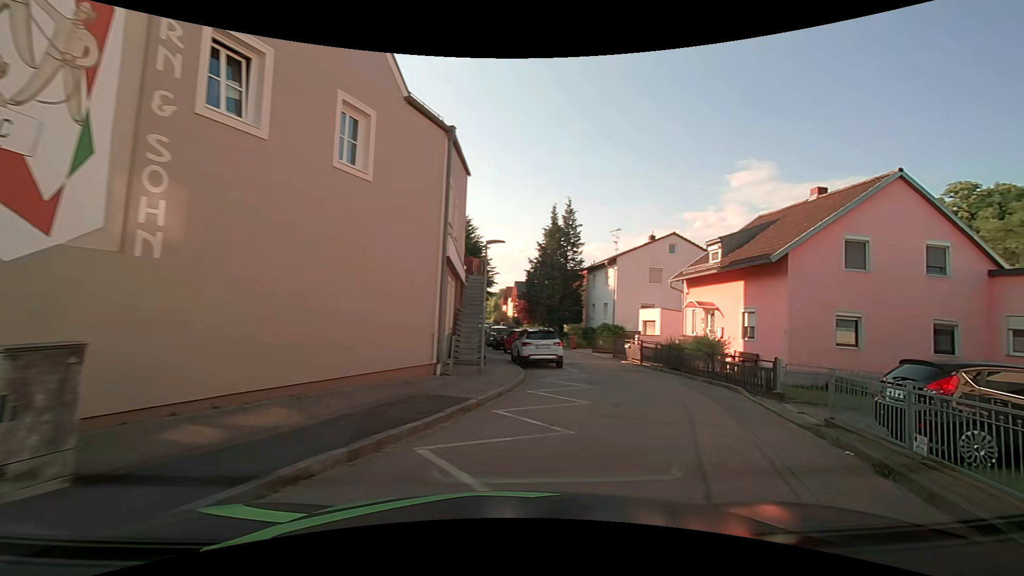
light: Day
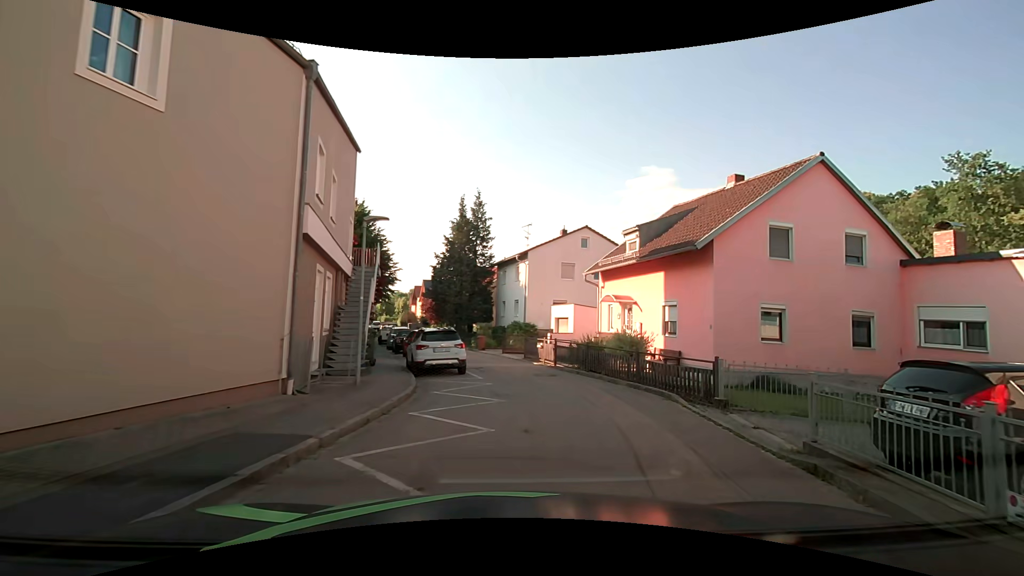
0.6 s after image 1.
(+0.4, +3.1) m; +14°
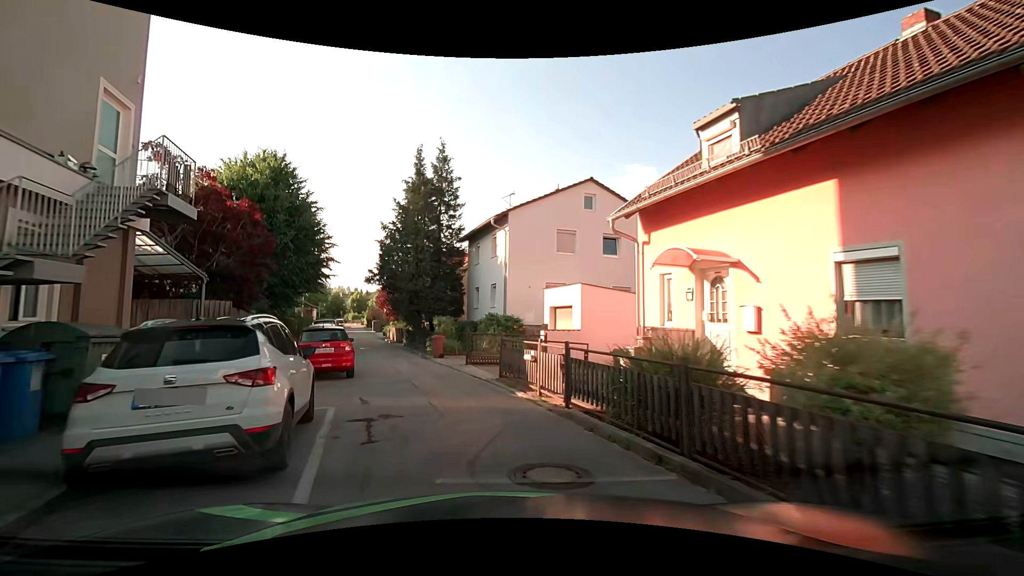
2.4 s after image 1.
(+0.4, +11.6) m; +1°
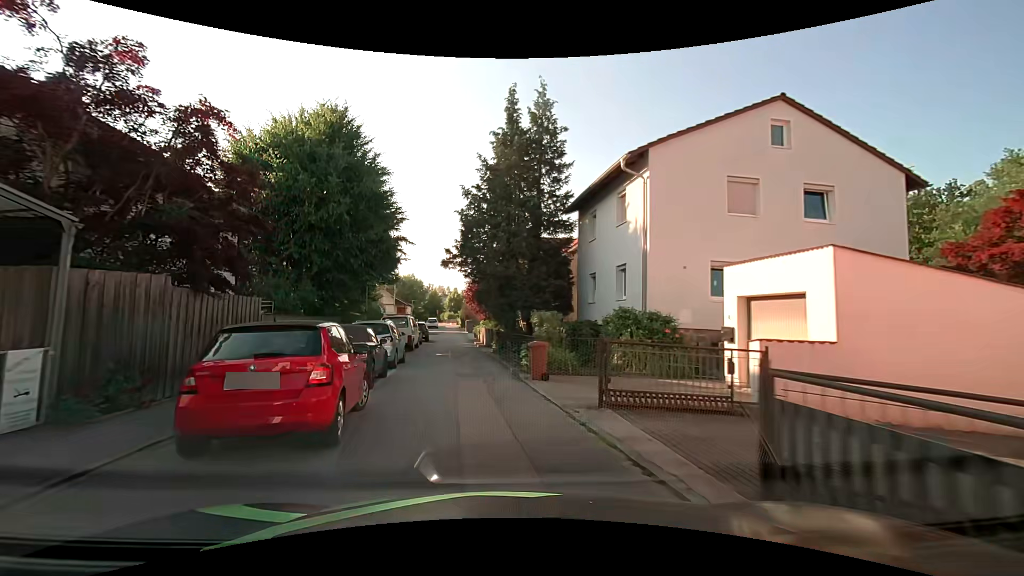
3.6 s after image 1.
(-1.0, +9.0) m; -12°
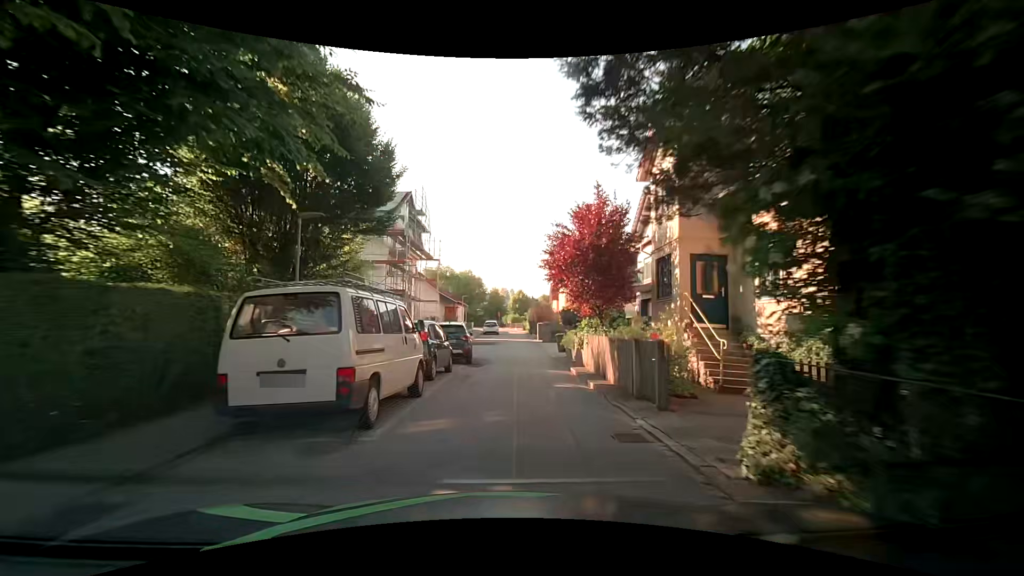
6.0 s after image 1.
(-2.2, +20.6) m; -8°
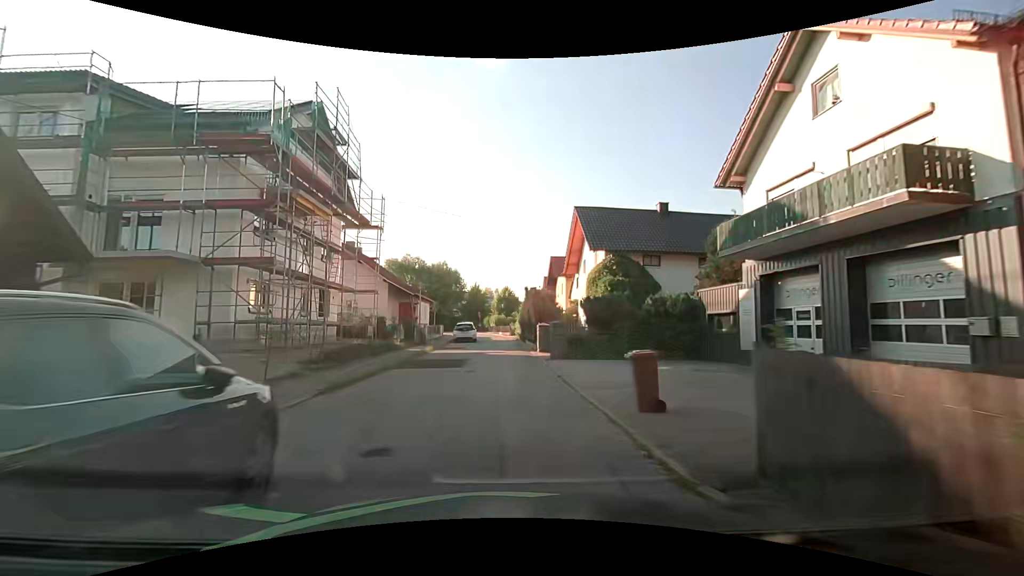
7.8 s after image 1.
(+0.2, +17.6) m; +1°
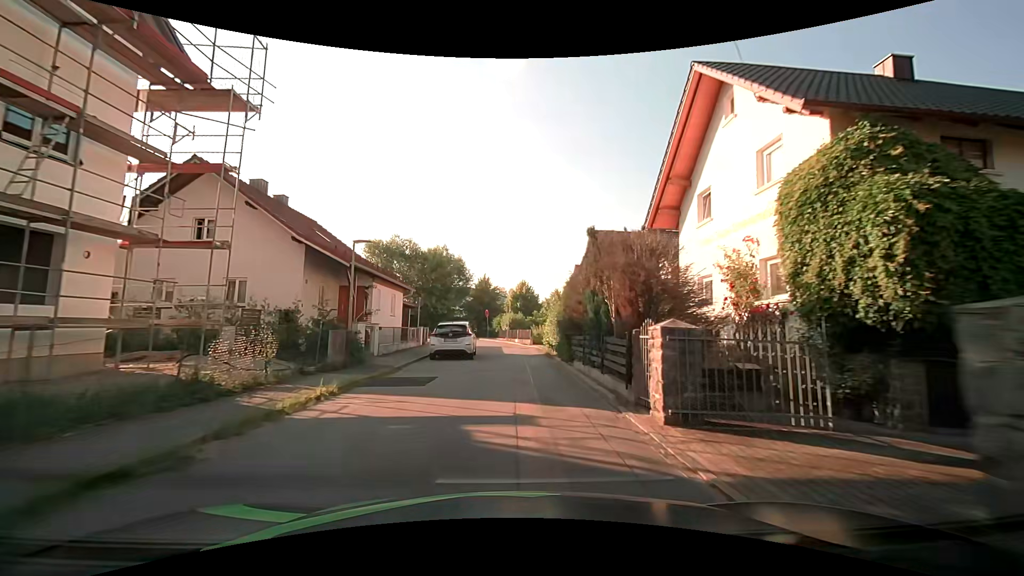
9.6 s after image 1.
(-0.3, +18.1) m; -1°
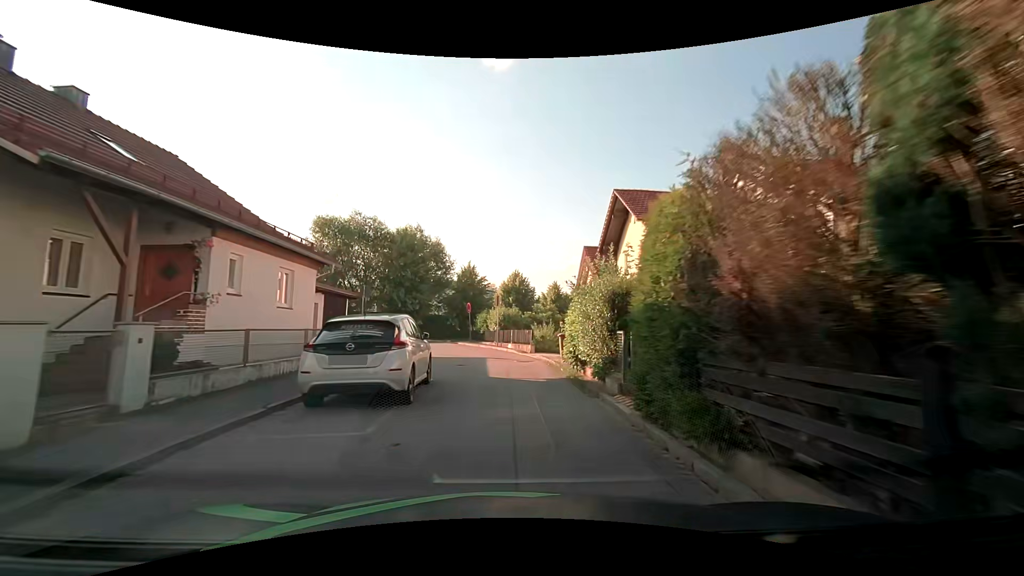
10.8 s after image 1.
(0.0, +11.9) m; +1°
